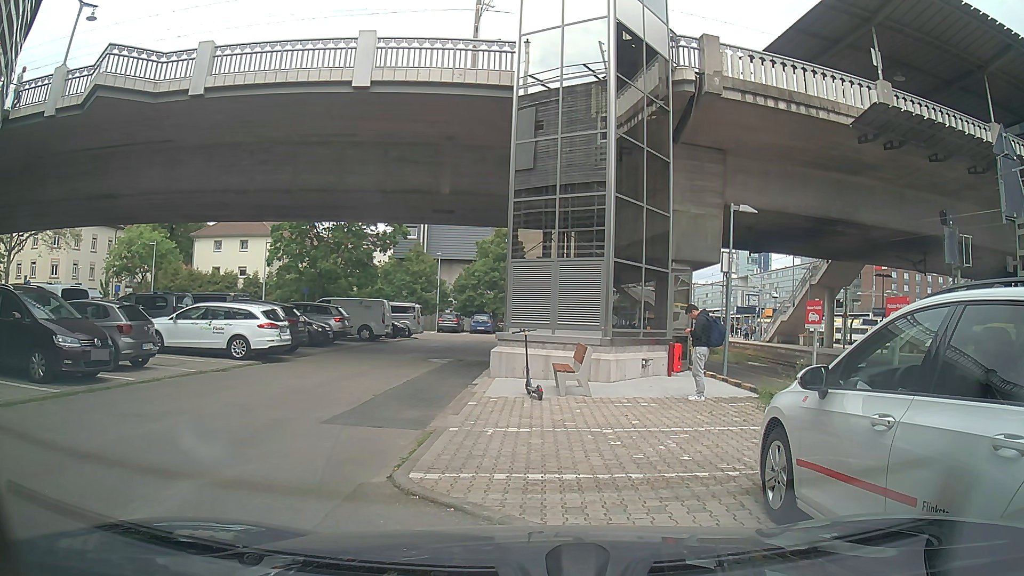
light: Day
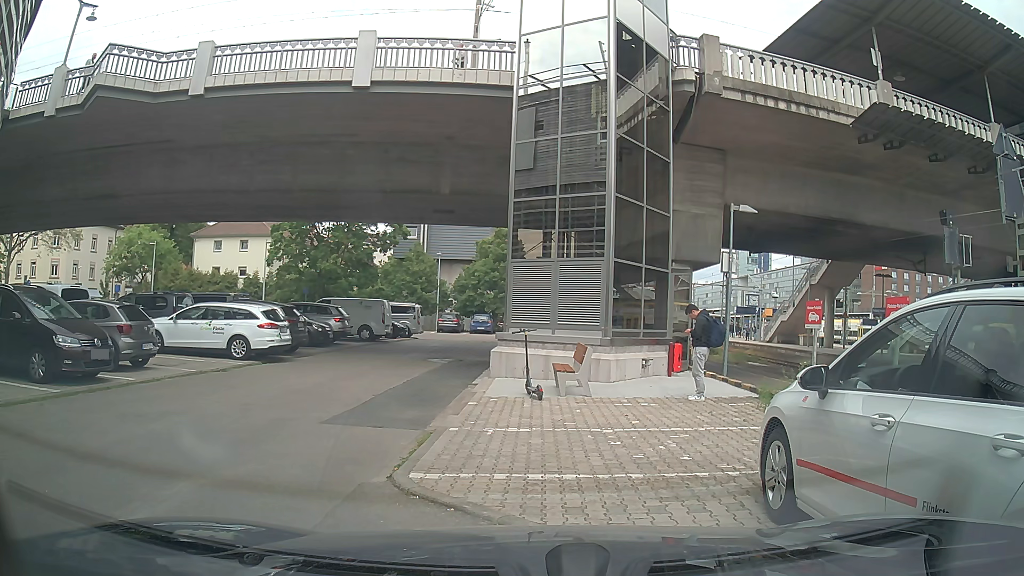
(0.0, 0.0) m; 0°
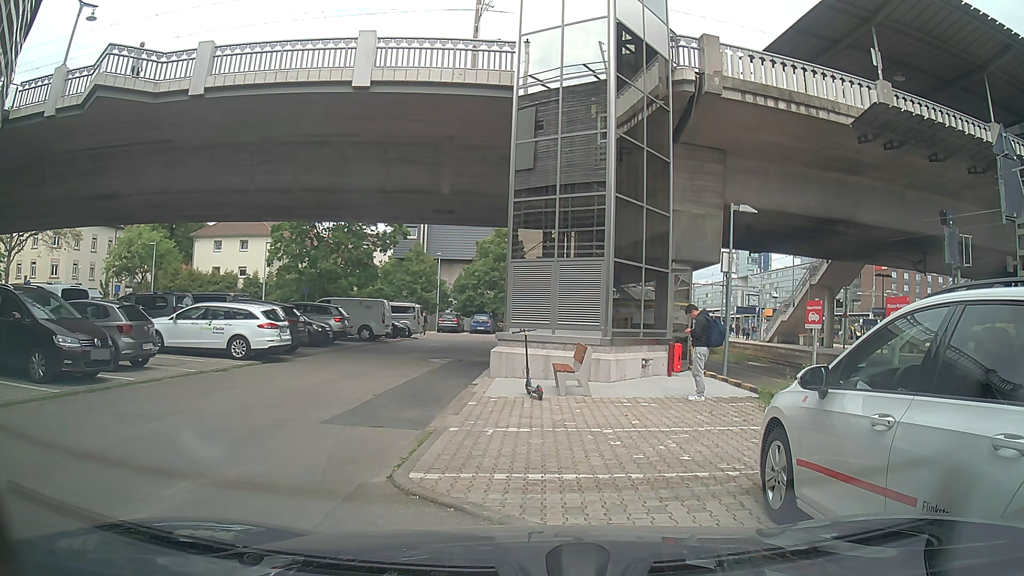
(0.0, 0.0) m; 0°
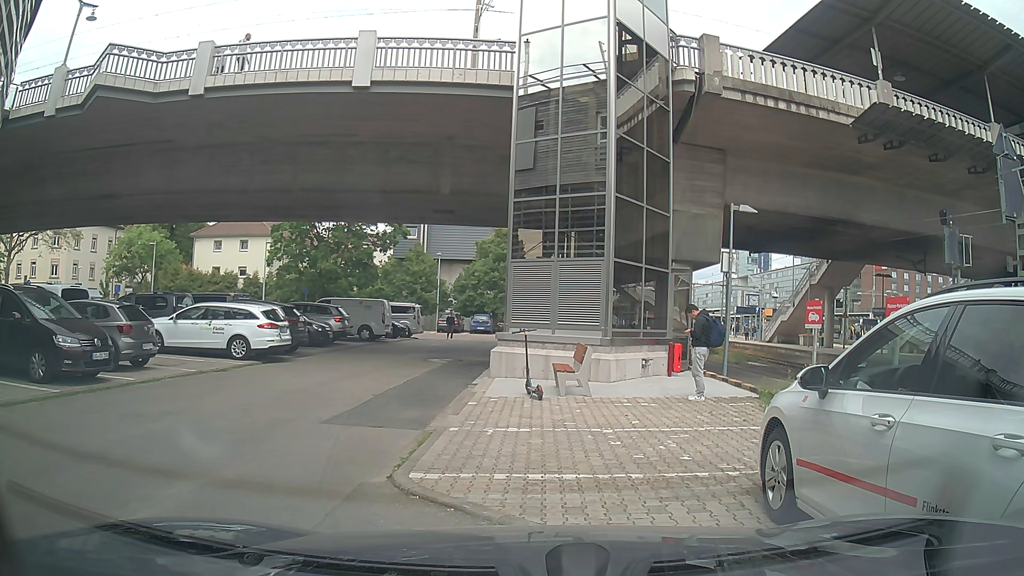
(0.0, 0.0) m; 0°
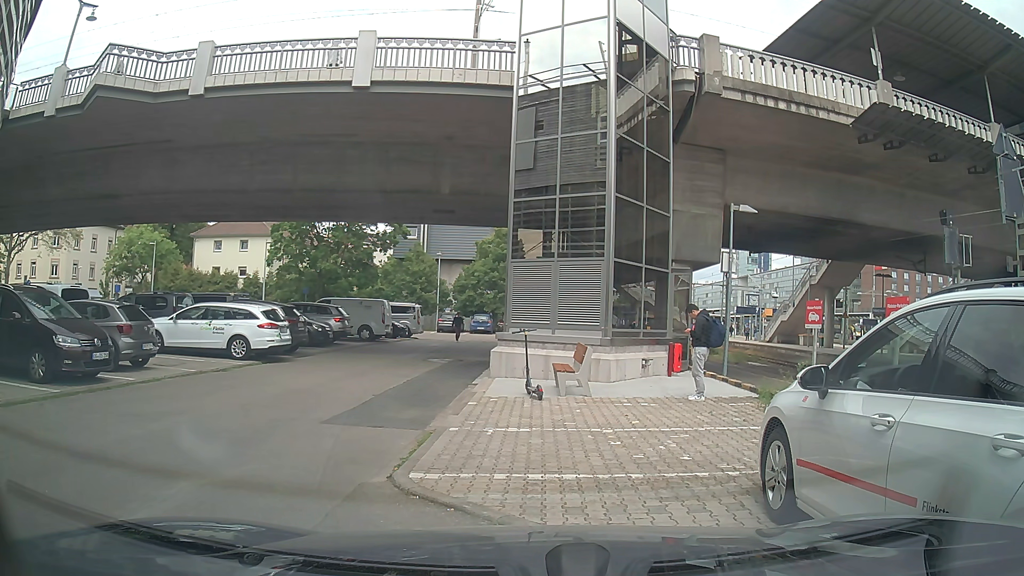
(0.0, 0.0) m; 0°
